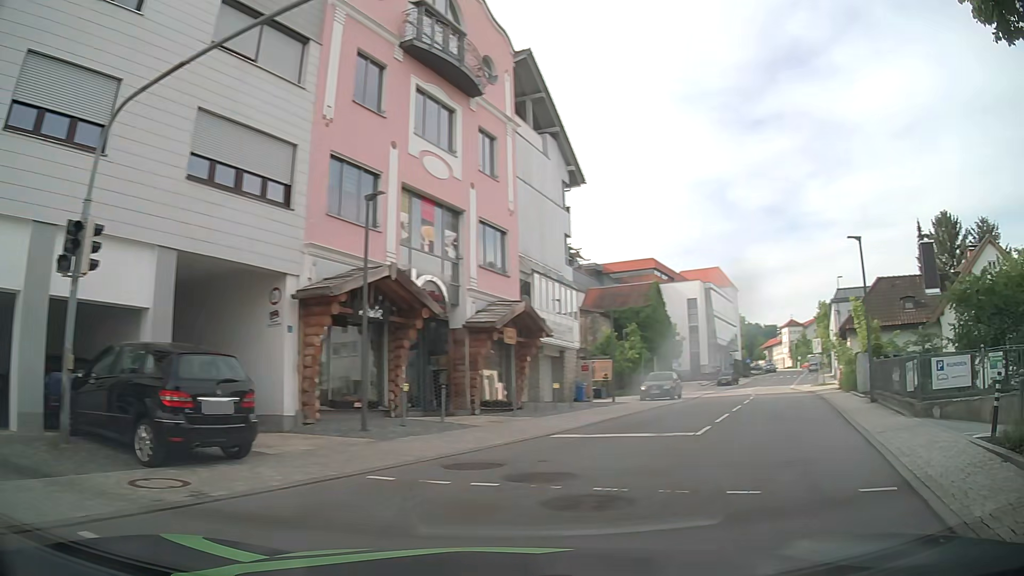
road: tertiary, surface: asphalt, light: Day
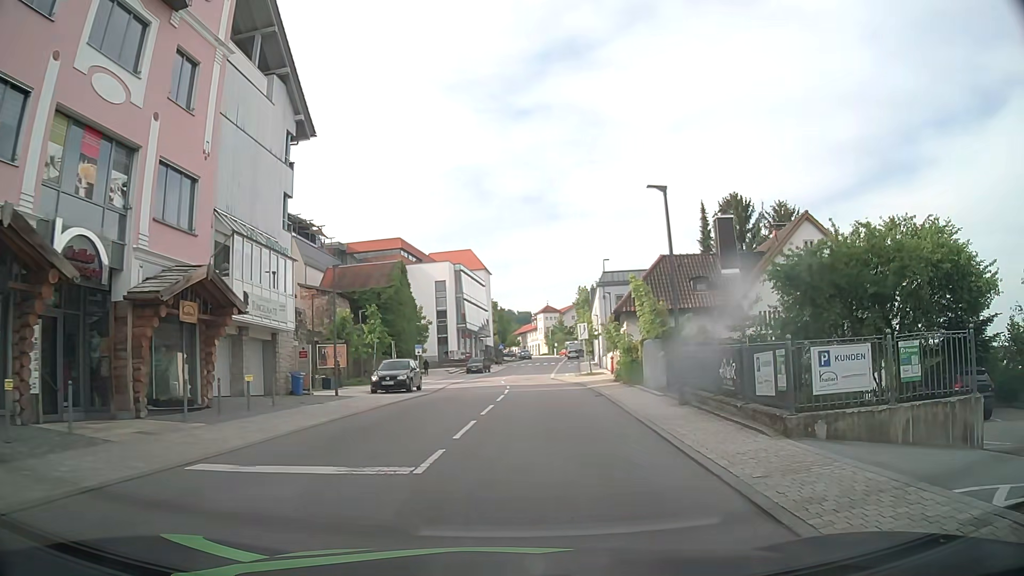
(+1.4, +5.5) m; +24°
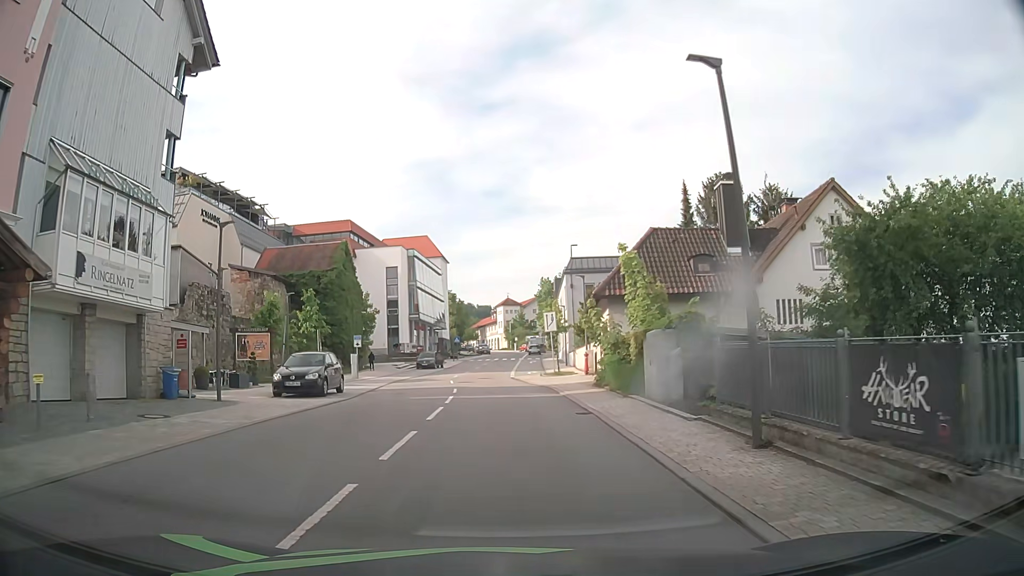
(+0.3, +7.5) m; +3°
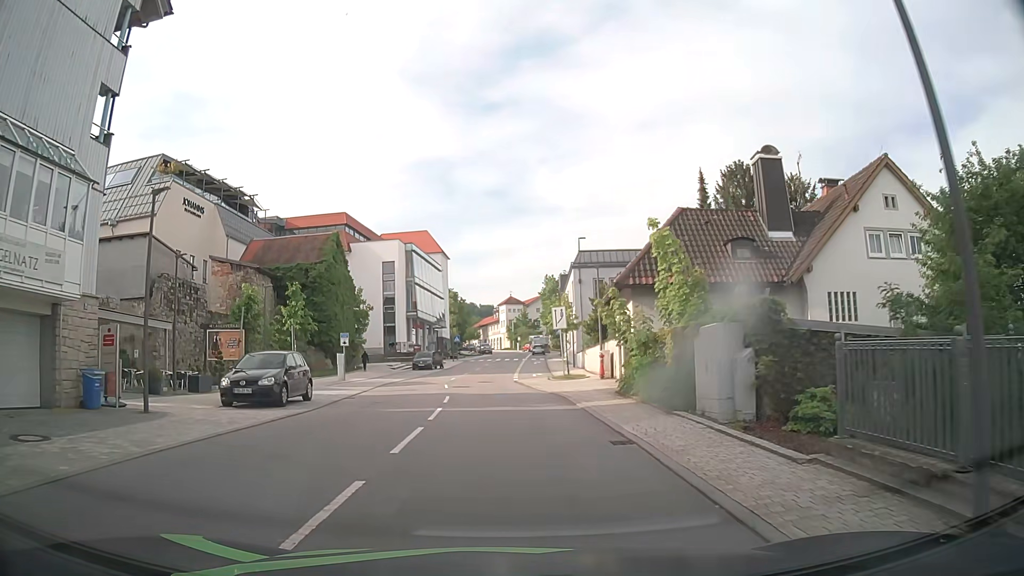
(0.0, +4.4) m; 0°
